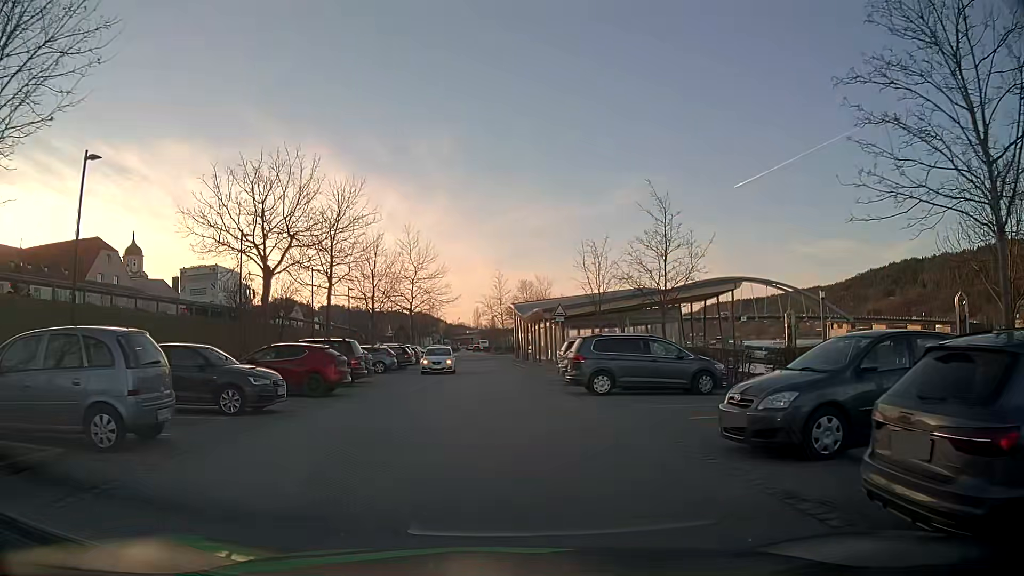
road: residential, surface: asphalt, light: Day
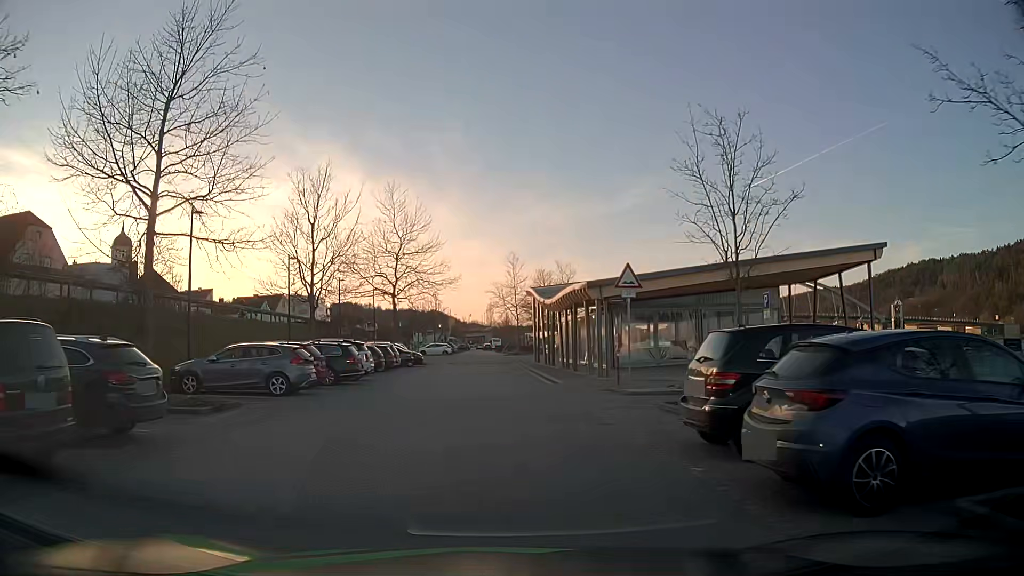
(-0.1, +17.6) m; -1°
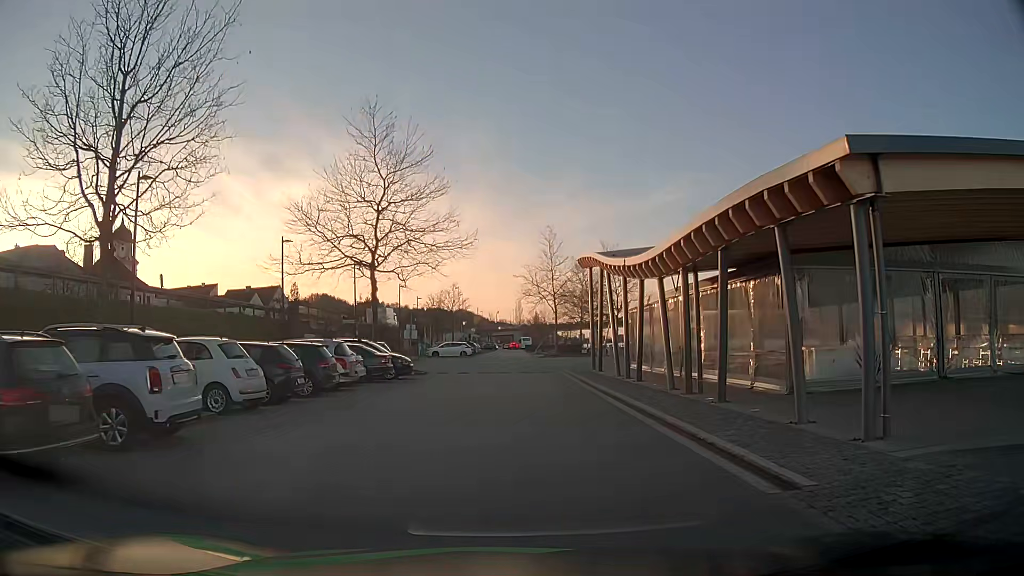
(-0.5, +18.1) m; -2°
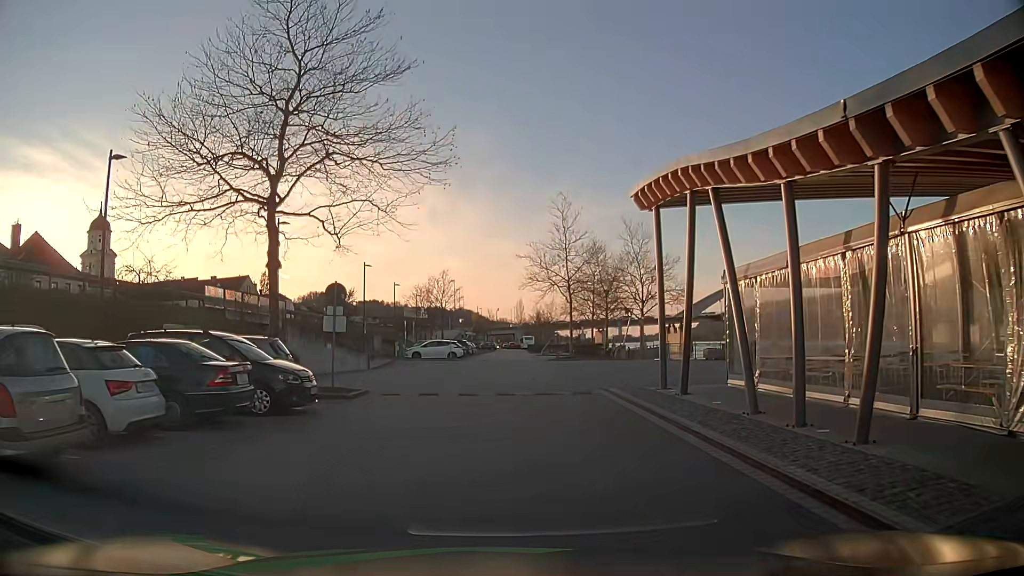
(0.0, +14.4) m; -1°
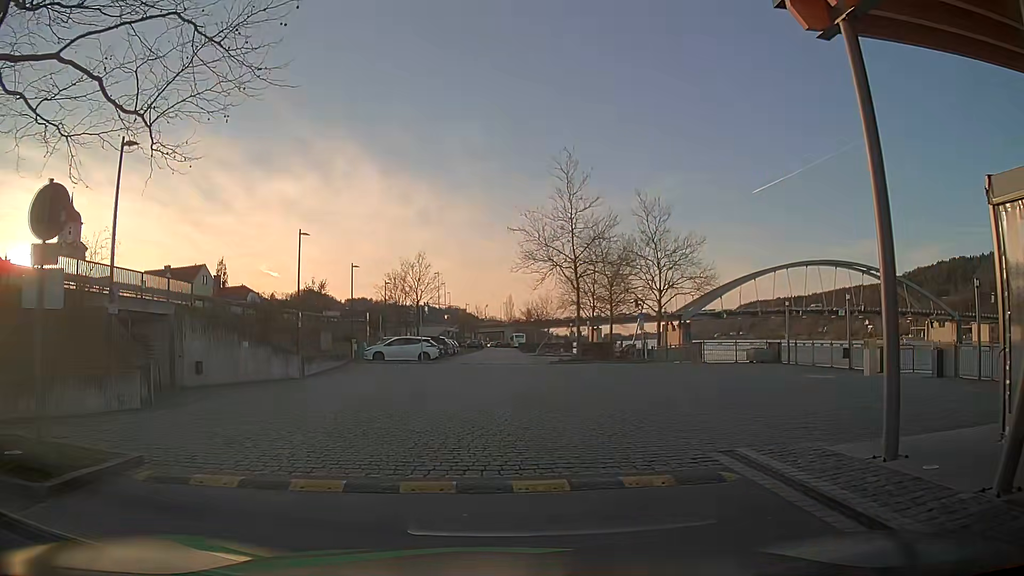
(+0.2, +11.6) m; +1°
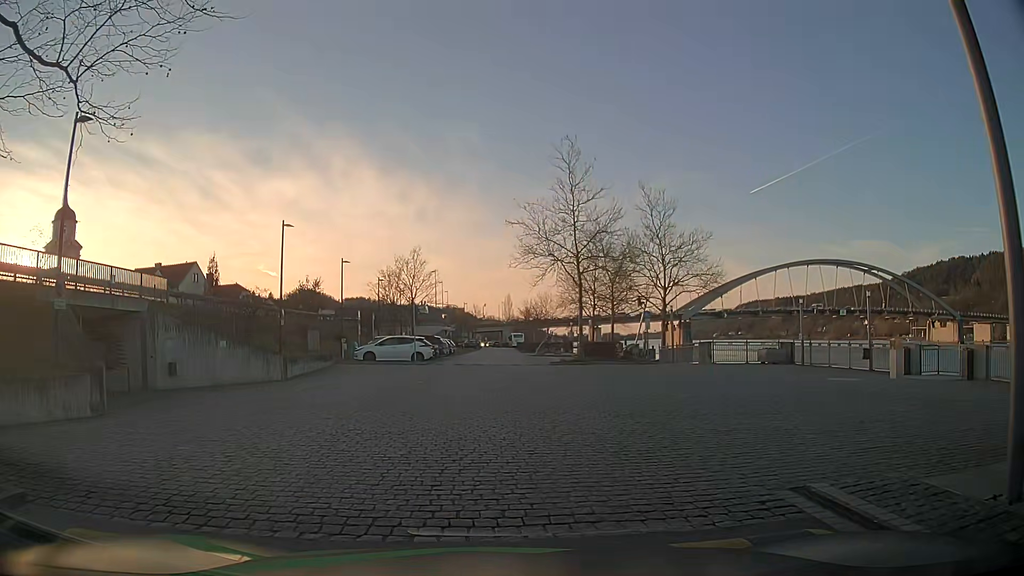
(0.0, +2.1) m; +1°
